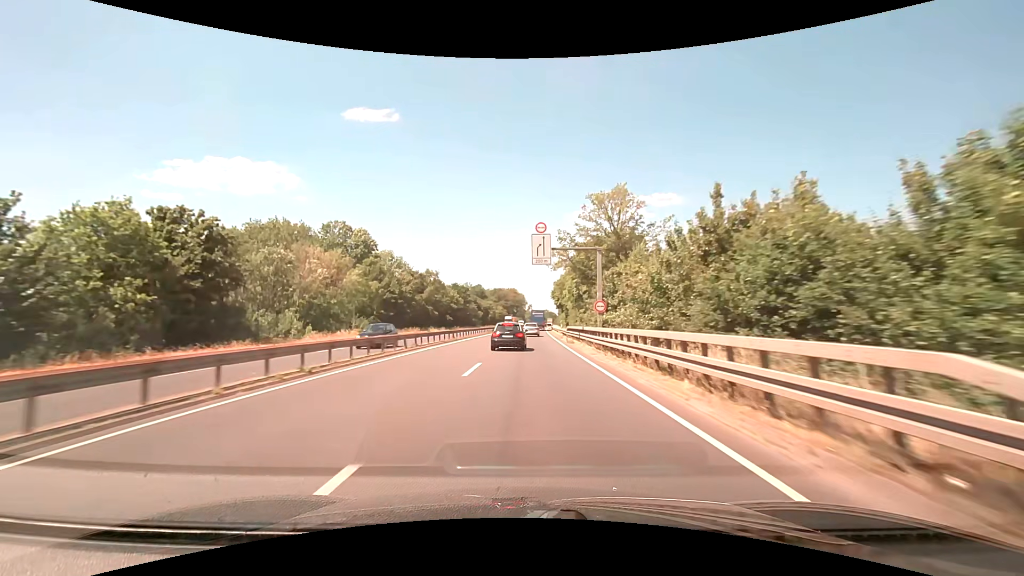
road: trunk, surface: asphalt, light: Day
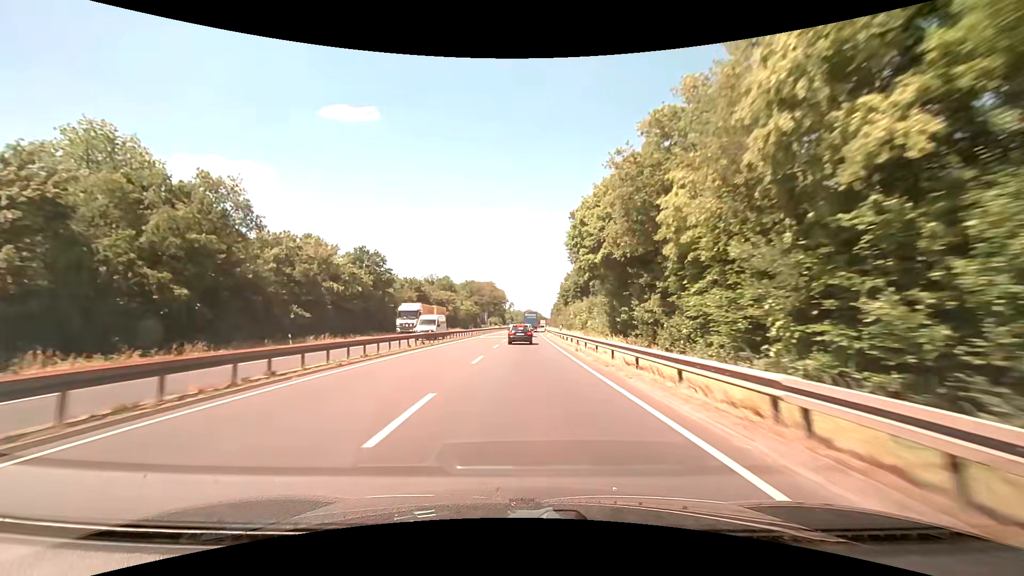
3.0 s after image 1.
(+1.3, +67.3) m; +2°
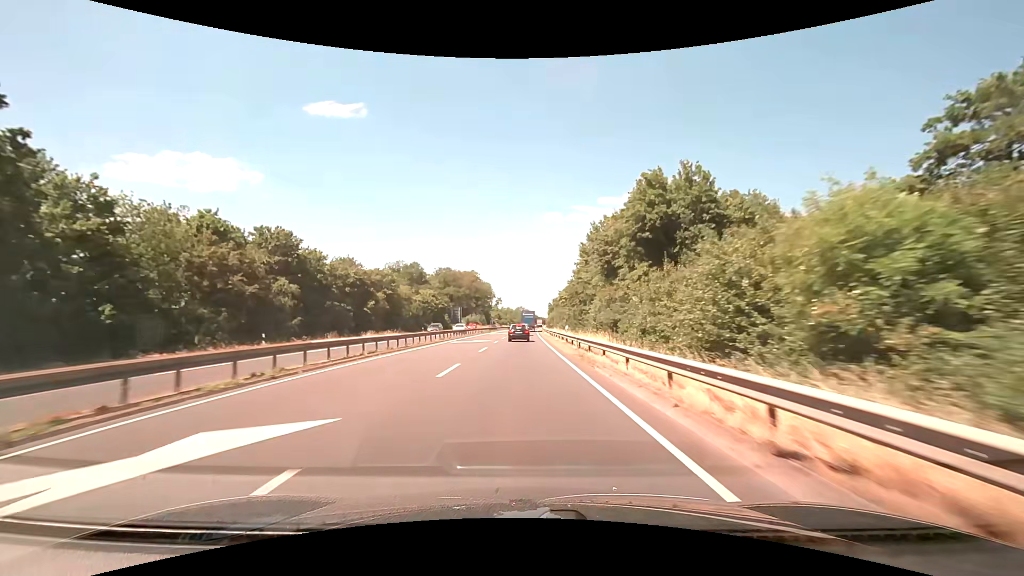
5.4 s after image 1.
(+0.6, +53.0) m; +1°
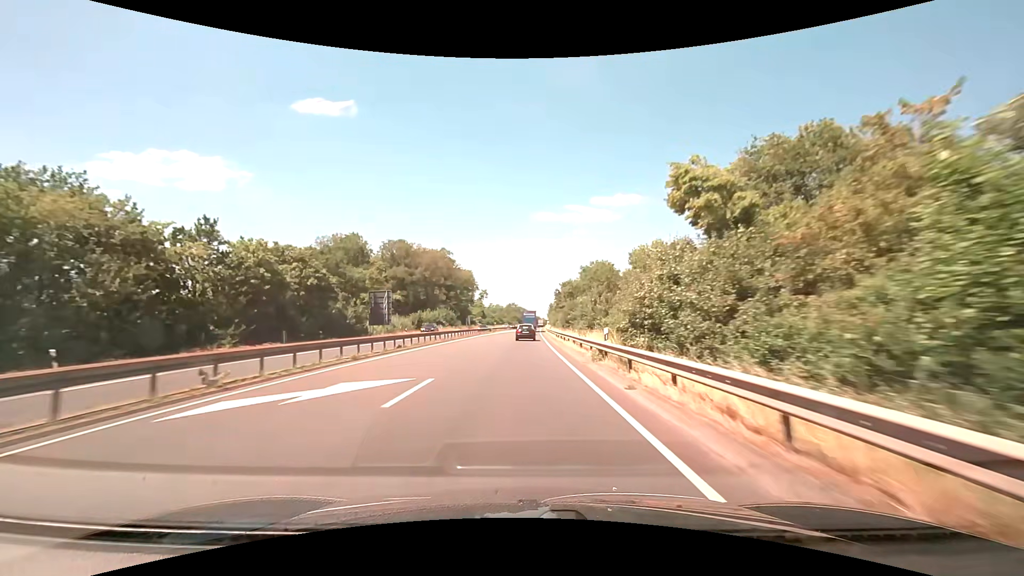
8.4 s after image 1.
(+0.2, +64.7) m; +1°
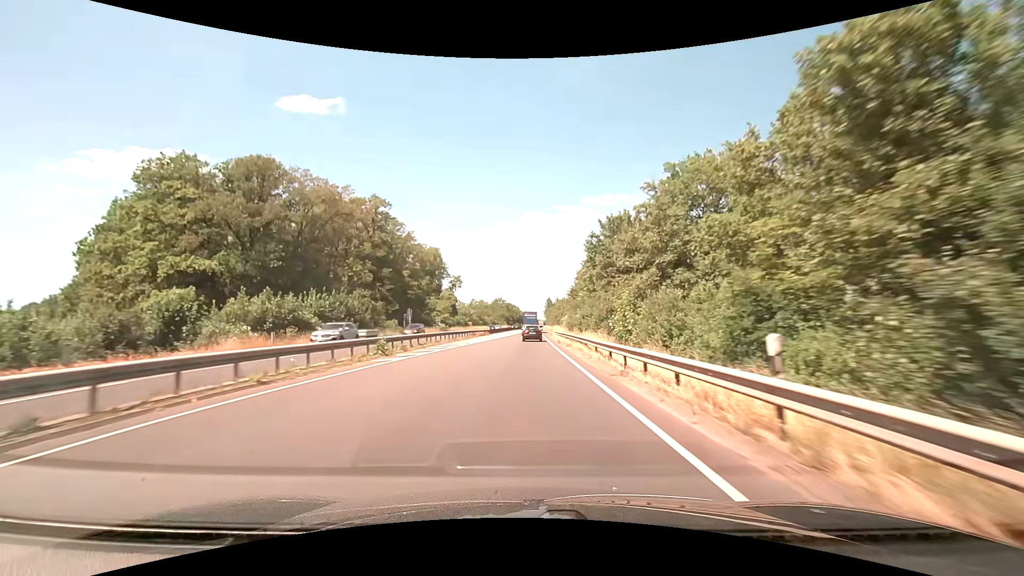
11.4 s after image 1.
(+0.6, +63.7) m; +1°
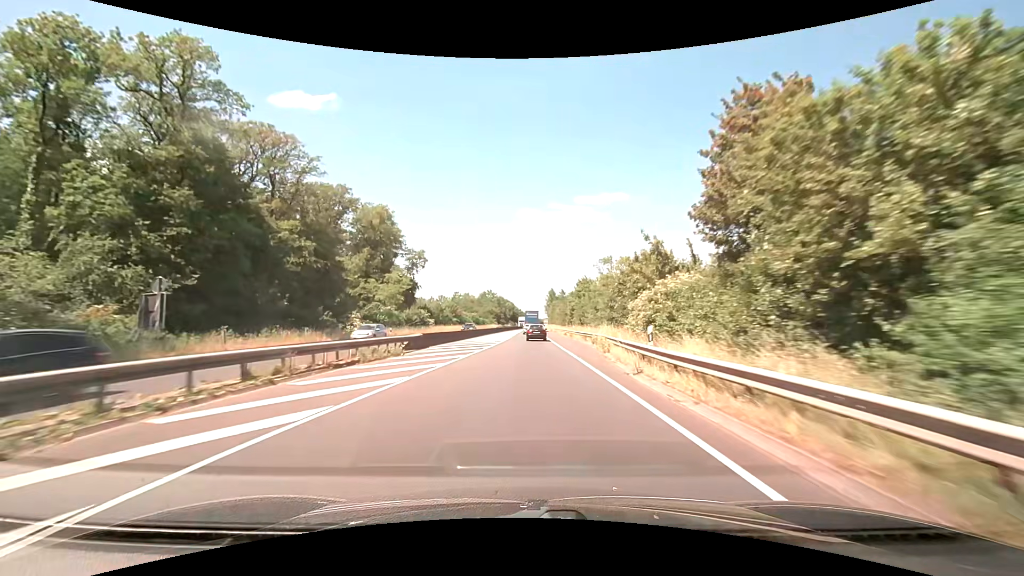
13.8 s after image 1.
(+0.2, +50.5) m; +1°
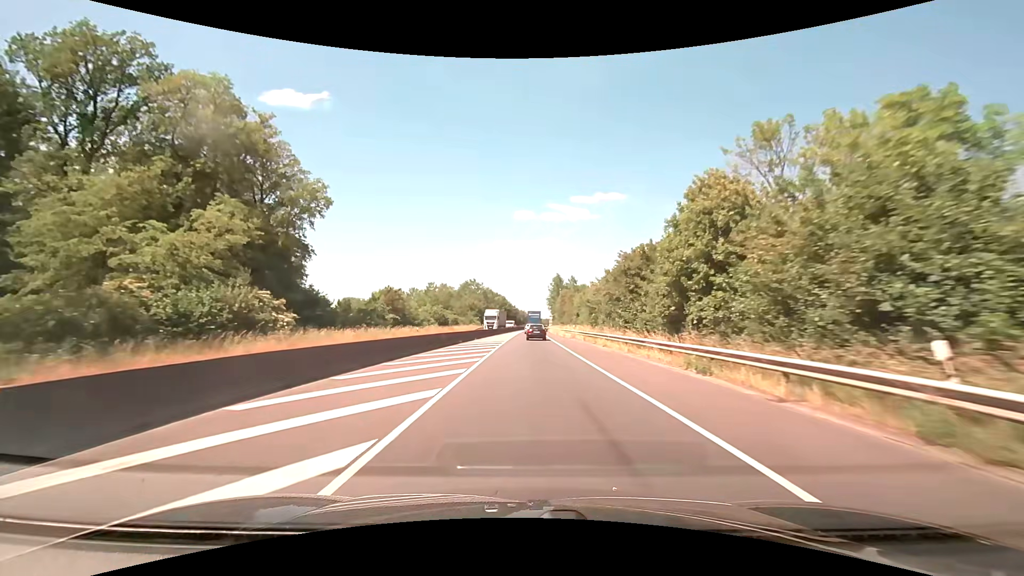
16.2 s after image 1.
(-0.2, +49.4) m; 0°
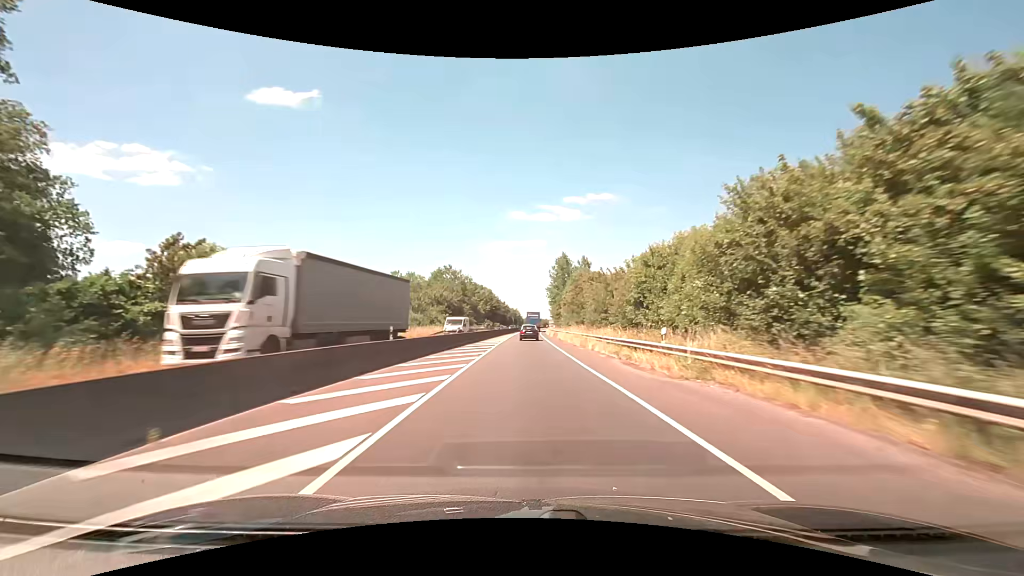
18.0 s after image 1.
(+0.1, +37.0) m; 0°
(0, +10) (0, +20) (0, +30) (+1, +40) (+1, +50) (+1, +60) (+1, +70) (+2, +80) (+2, +90) (+3, +100) m
